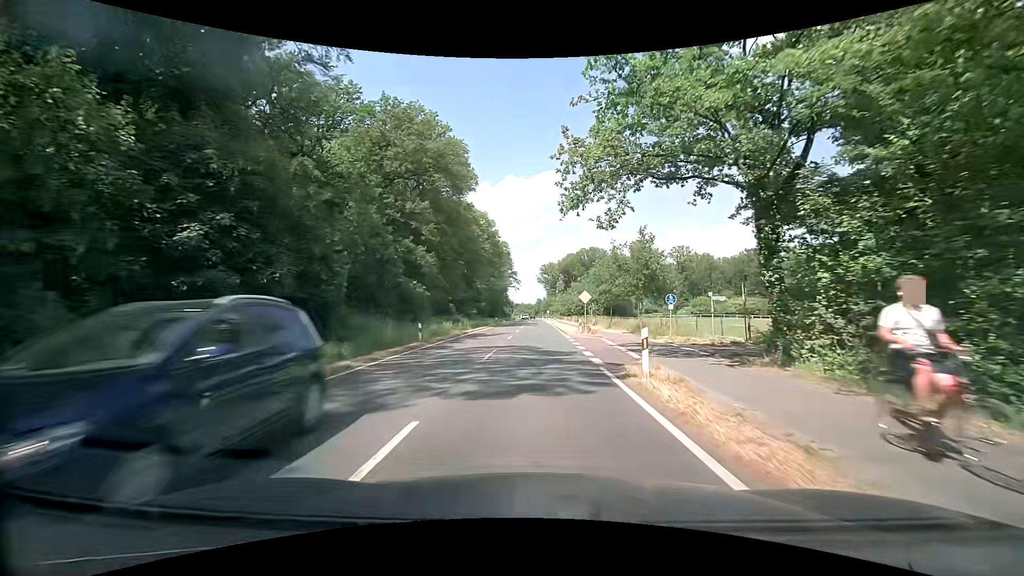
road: secondary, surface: asphalt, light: Day
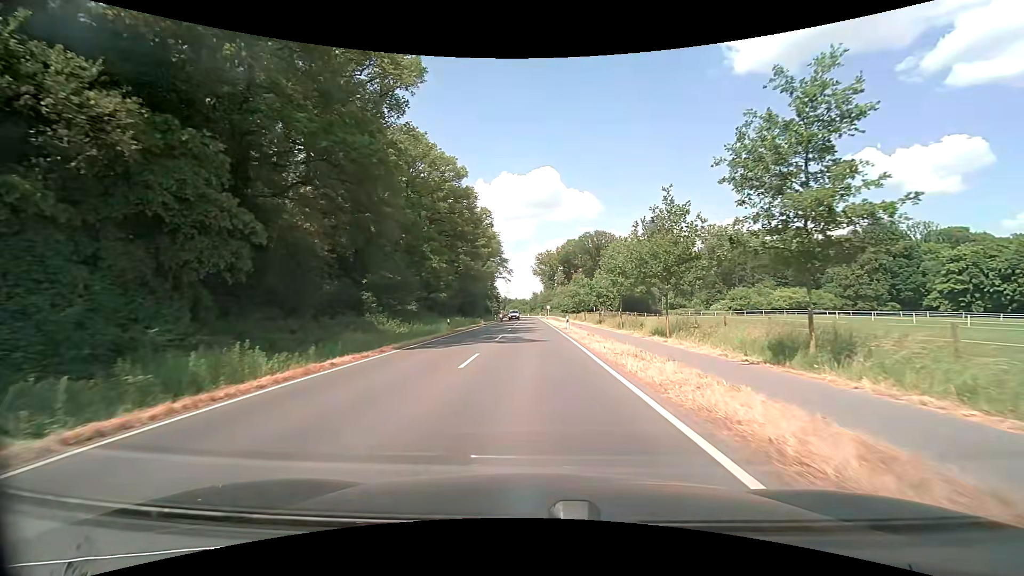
(+0.6, +38.2) m; +1°
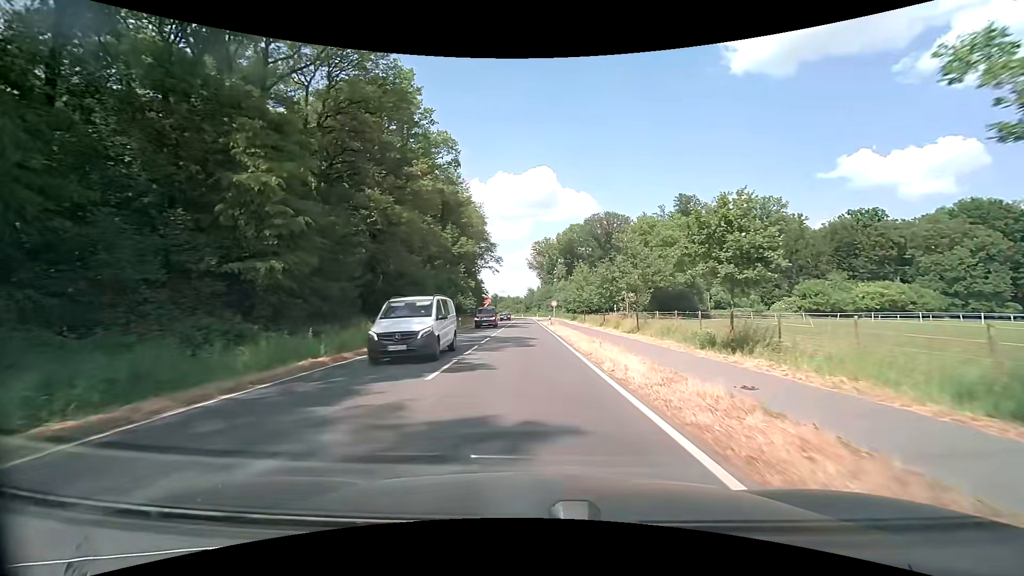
(+0.2, +38.2) m; 0°
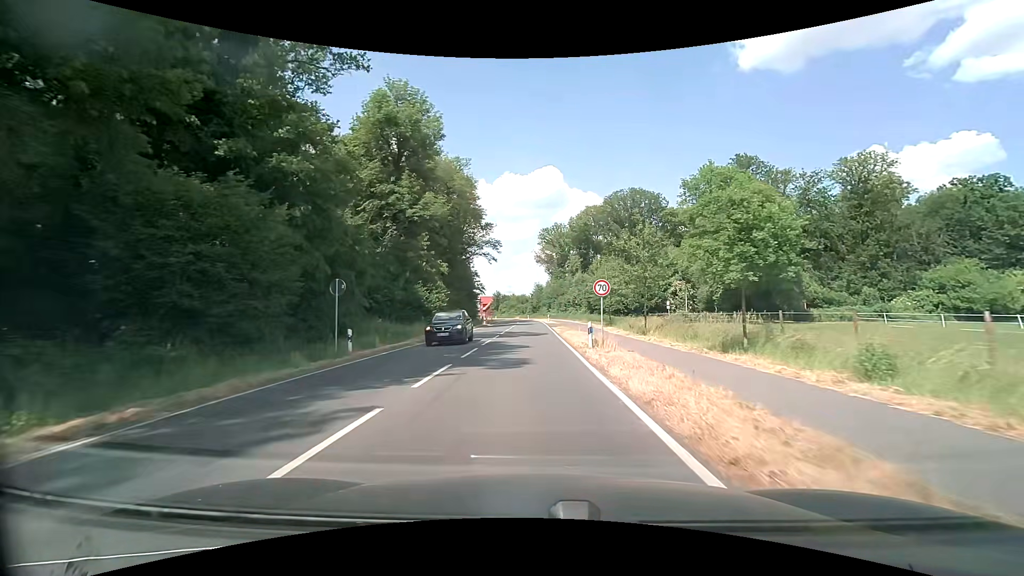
(0.0, +30.9) m; -1°
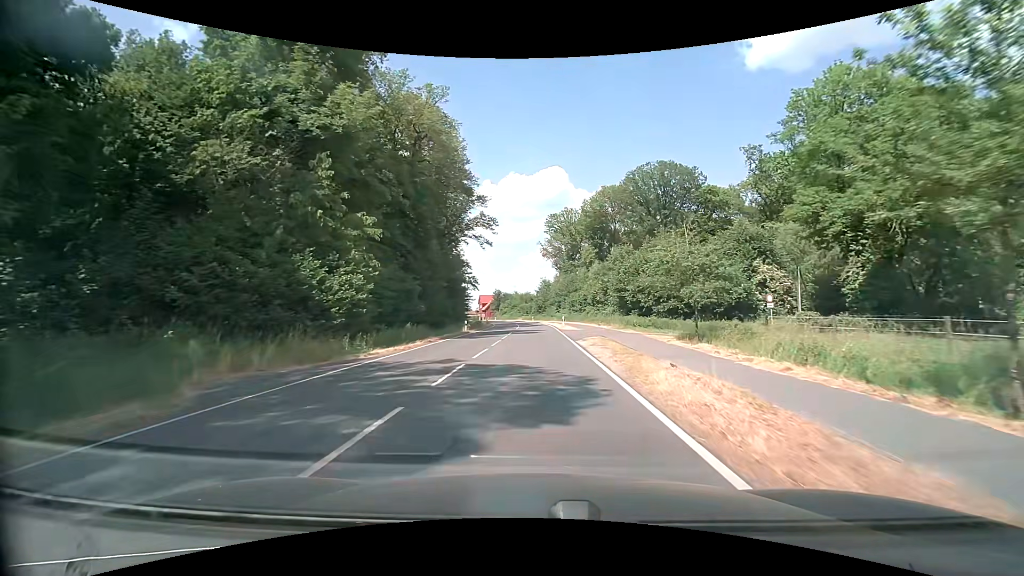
(-0.2, +24.0) m; -1°
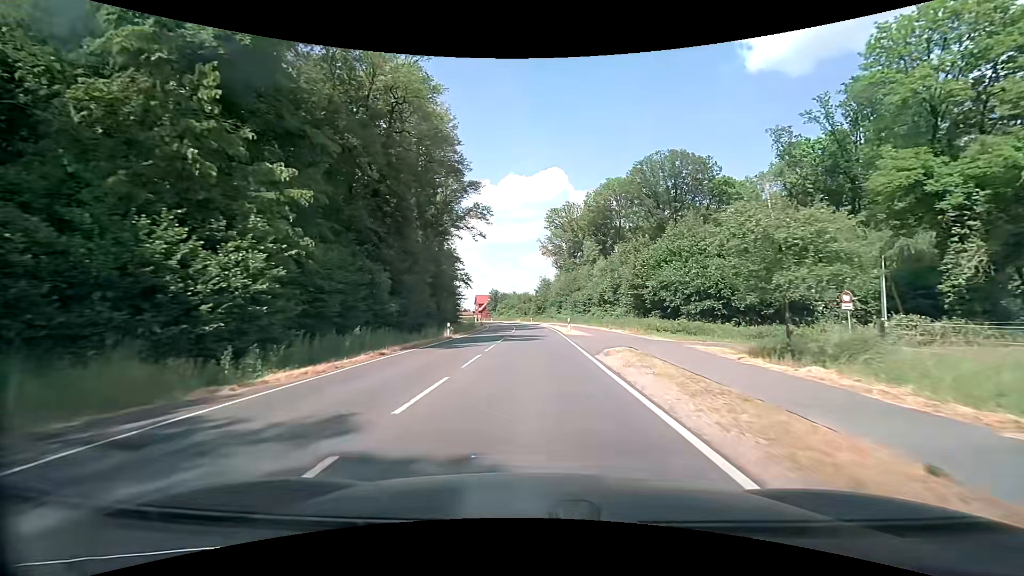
(0.0, +8.6) m; 0°
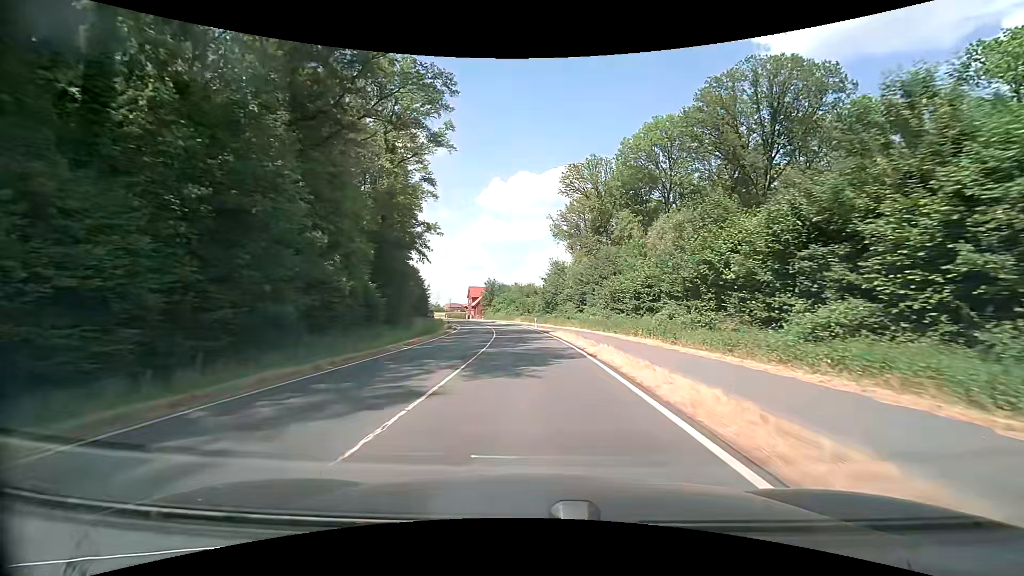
(+0.2, +36.8) m; 0°
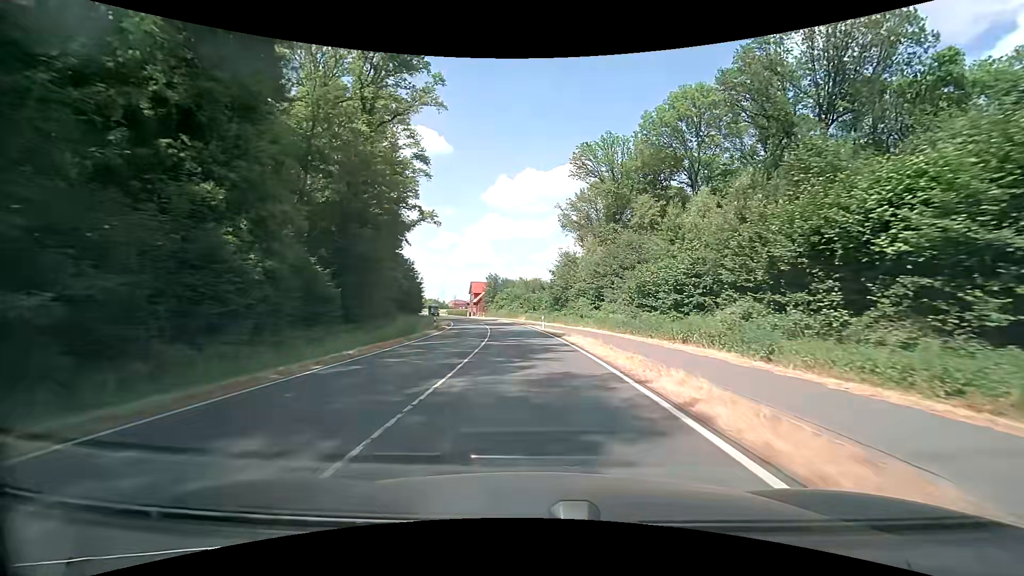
(-0.1, +9.9) m; -1°
(0, +10) (0, +20) (-1, +30) (-2, +40) (-3, +50) (-4, +60) (-6, +70) (-8, +79) (-11, +89) (-13, +99) m
